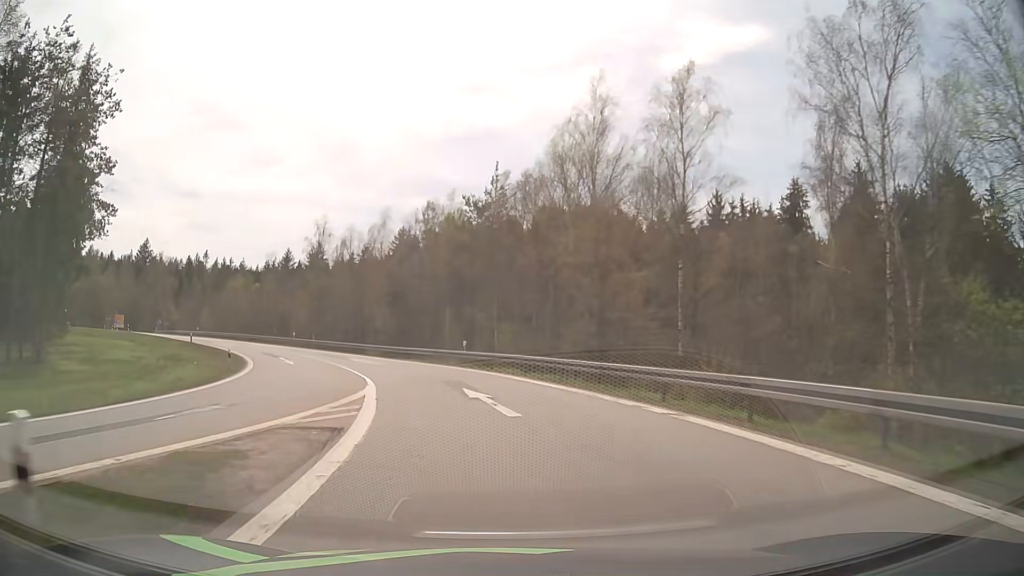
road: motorway_link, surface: asphalt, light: Day
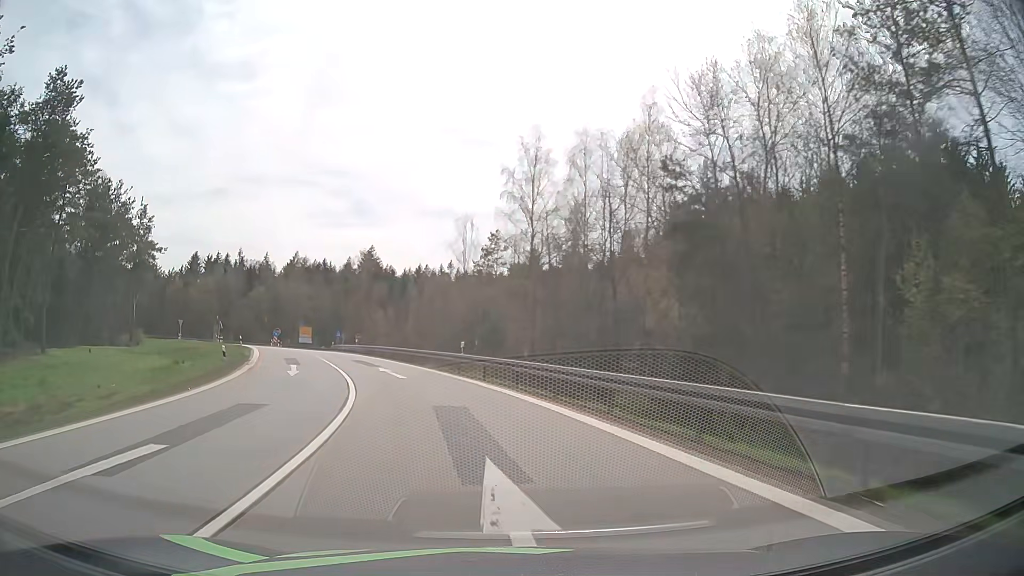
(-6.6, +35.0) m; -22°
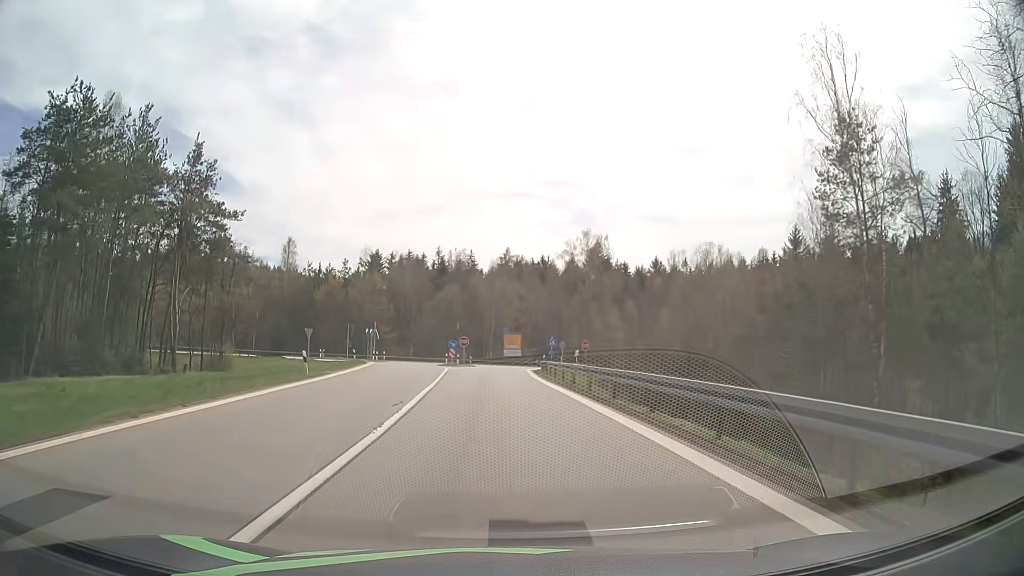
(-7.2, +33.9) m; -21°
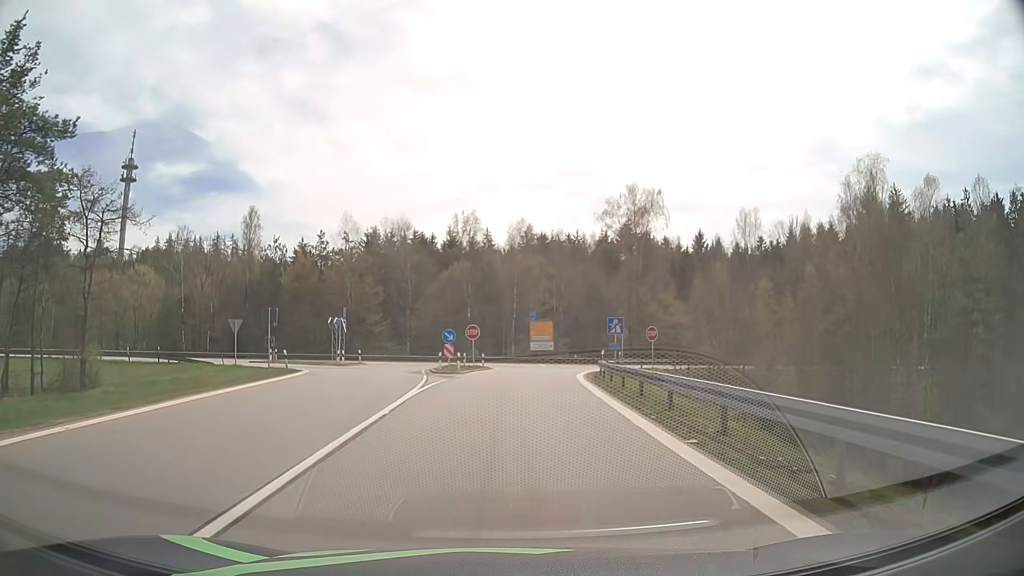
(-0.5, +23.6) m; -2°
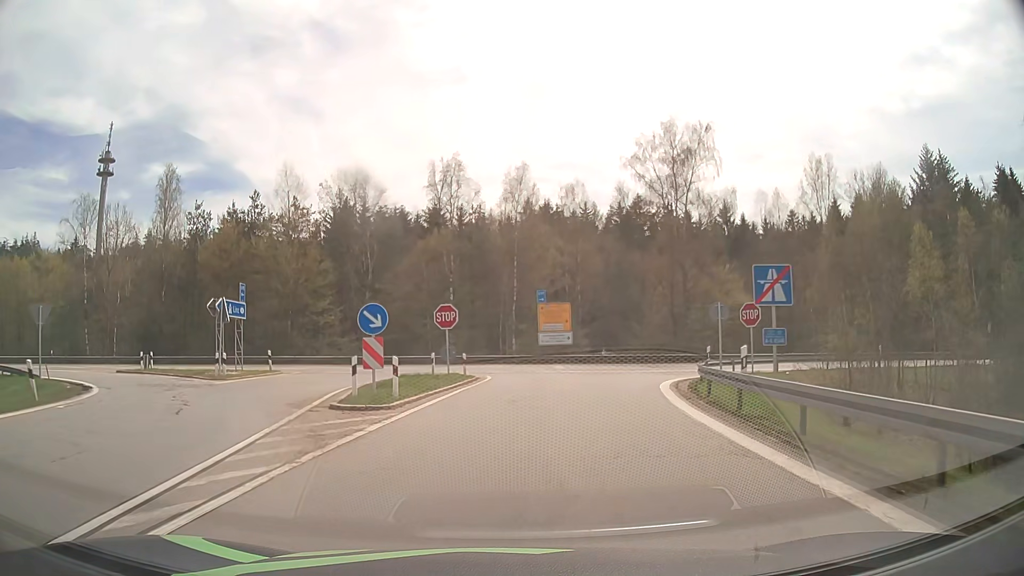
(0.0, +20.6) m; 0°
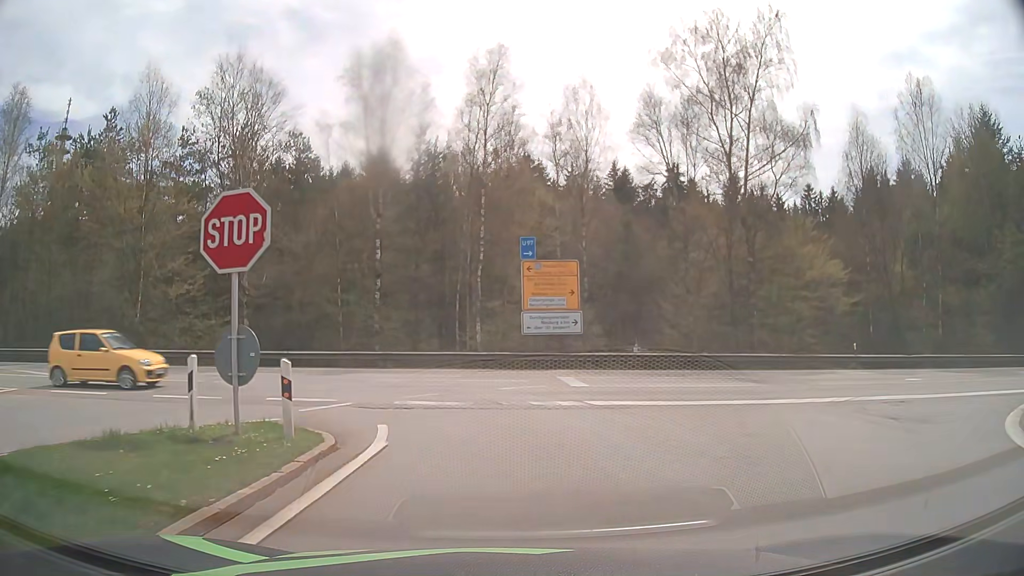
(+0.3, +20.5) m; +2°
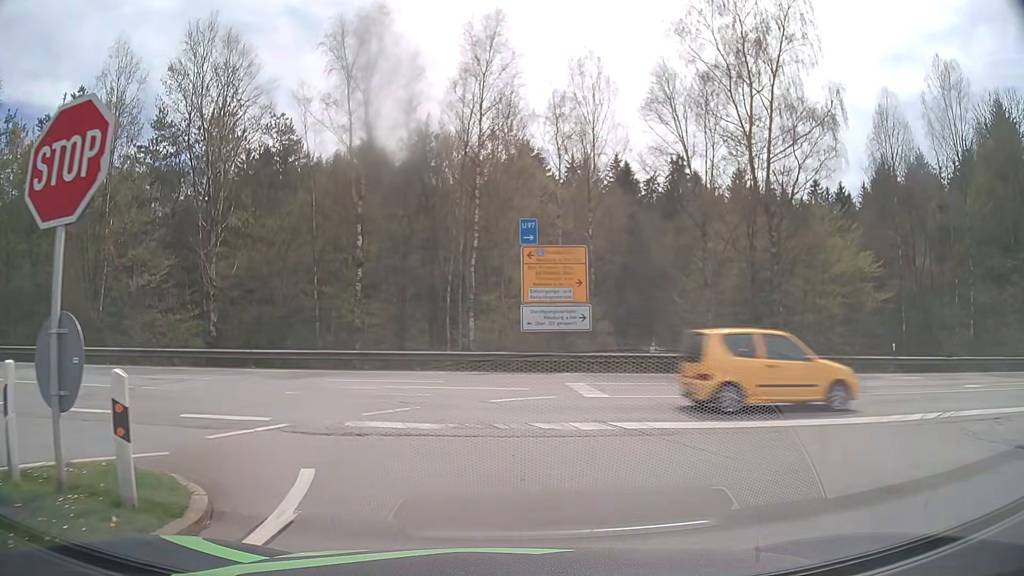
(0.0, +3.5) m; 0°
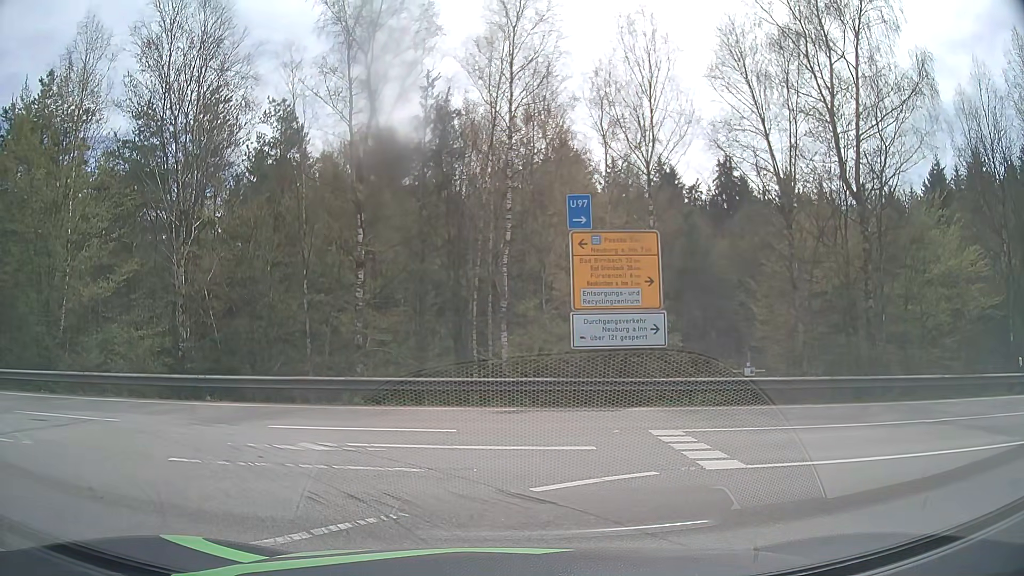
(0.0, +6.0) m; -1°
(-3, +9) (-12, +14) (-22, +14) (-32, +14) (-42, +14) (-52, +13) (-62, +13) (-72, +12) (-82, +12) (-92, +11) m
